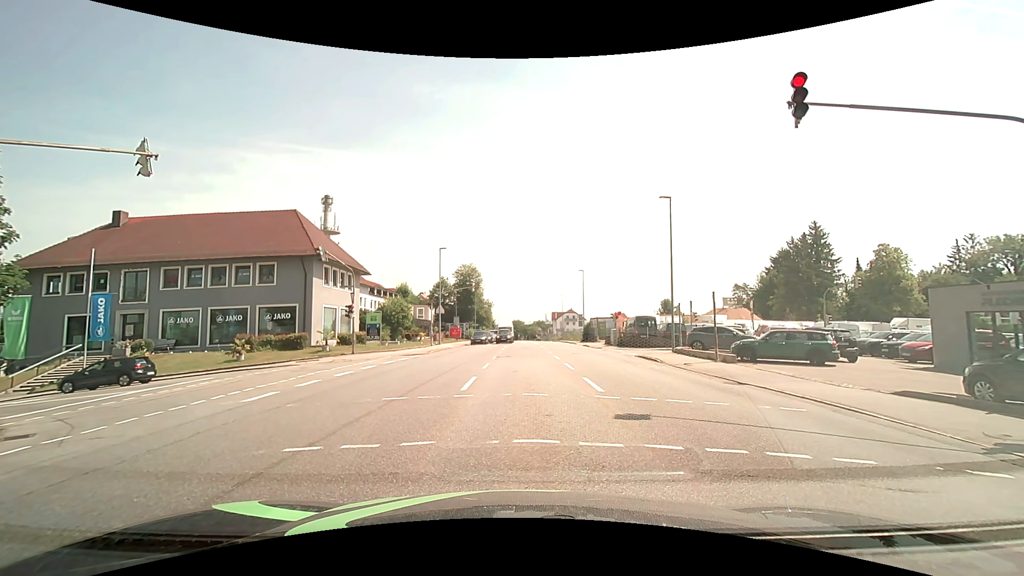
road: tertiary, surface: asphalt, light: Day
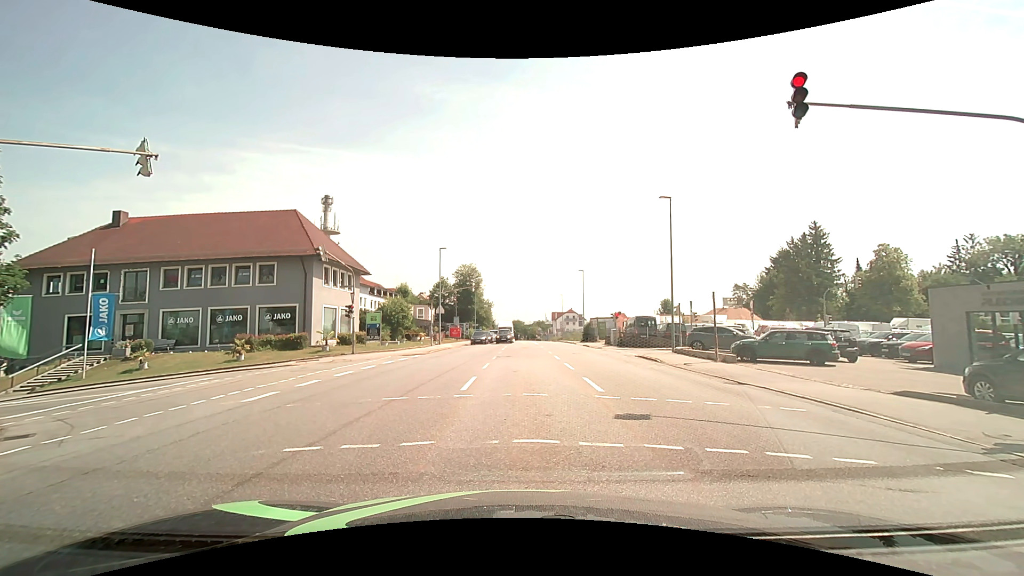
(0.0, 0.0) m; 0°
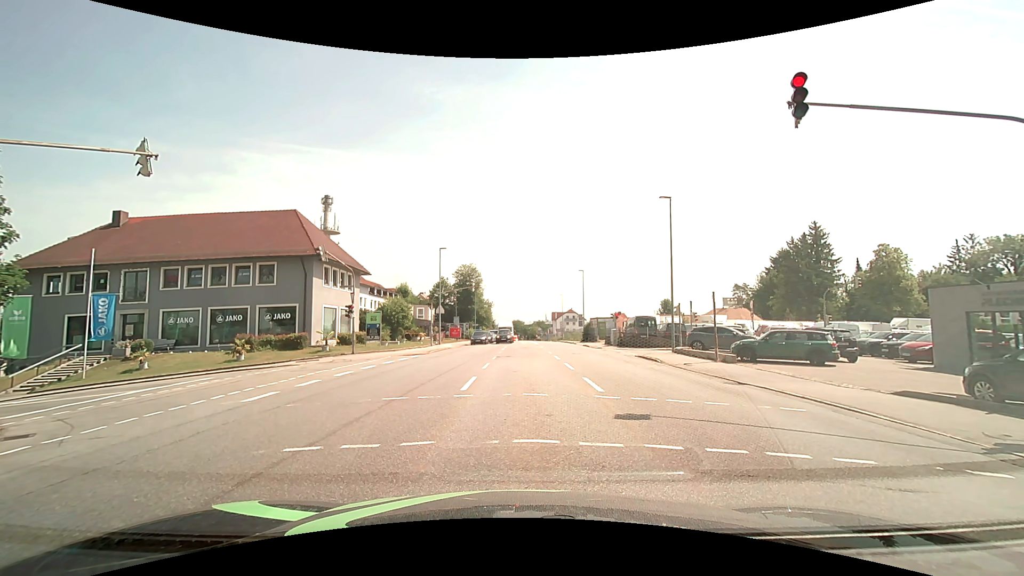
(0.0, 0.0) m; 0°
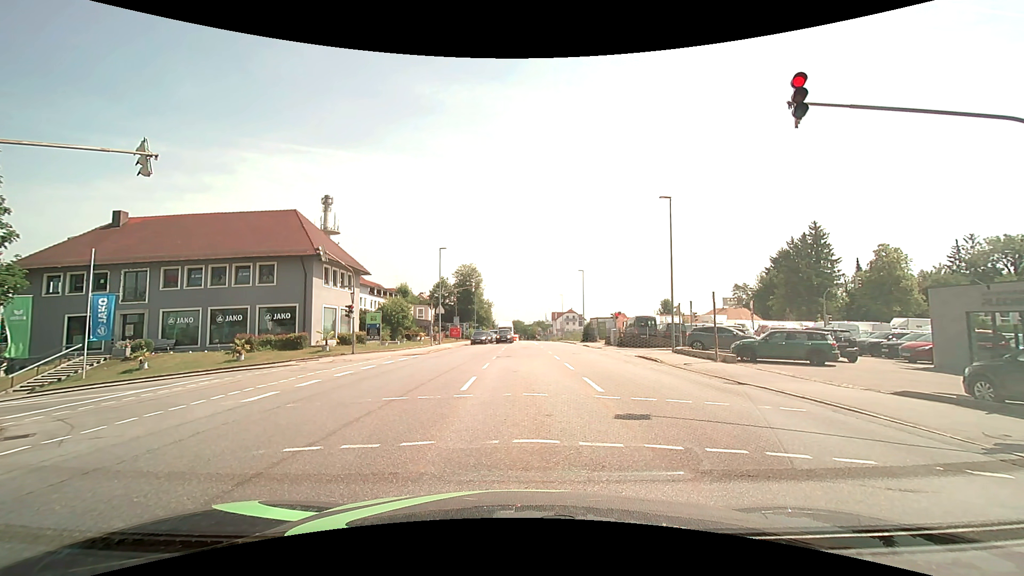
(0.0, 0.0) m; 0°
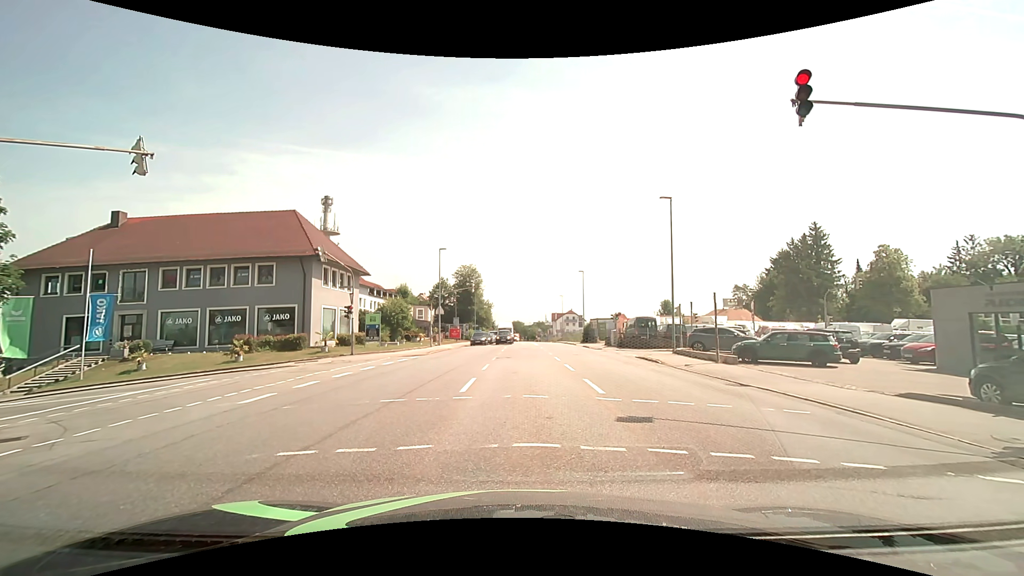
(0.0, +0.1) m; 0°
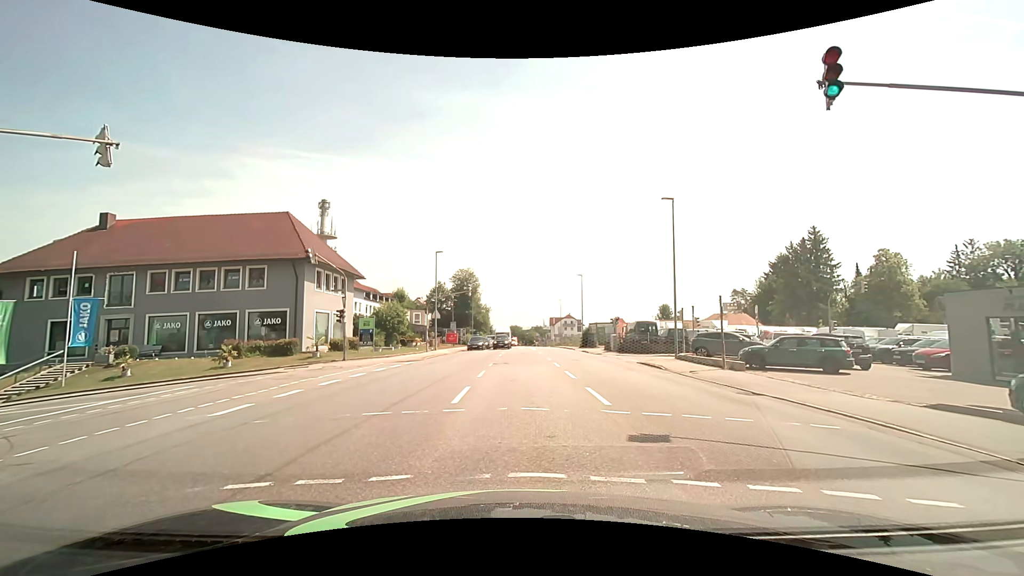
(0.0, +1.1) m; 0°
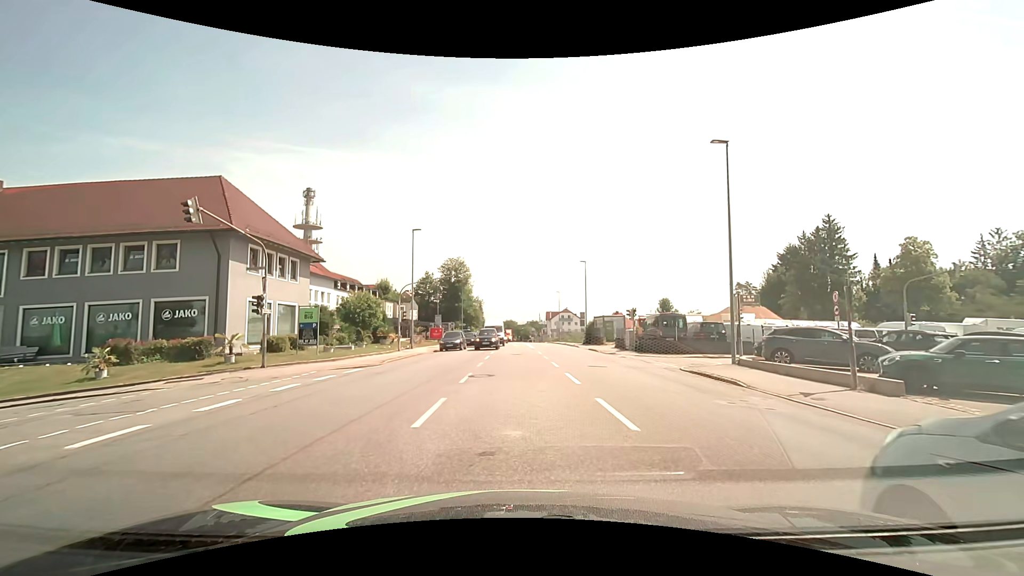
(+0.5, +9.3) m; +2°
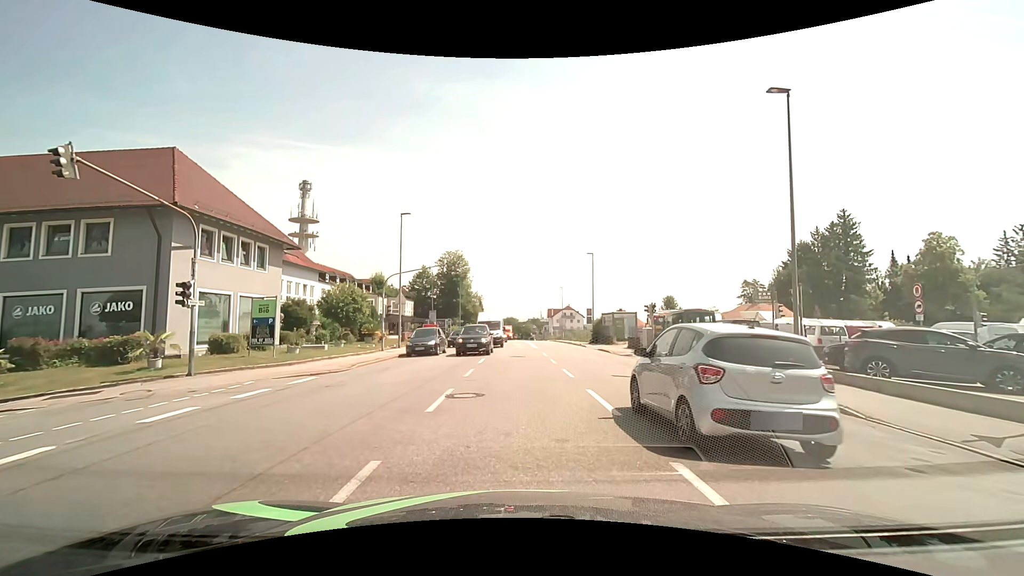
(+0.1, +4.8) m; +1°
